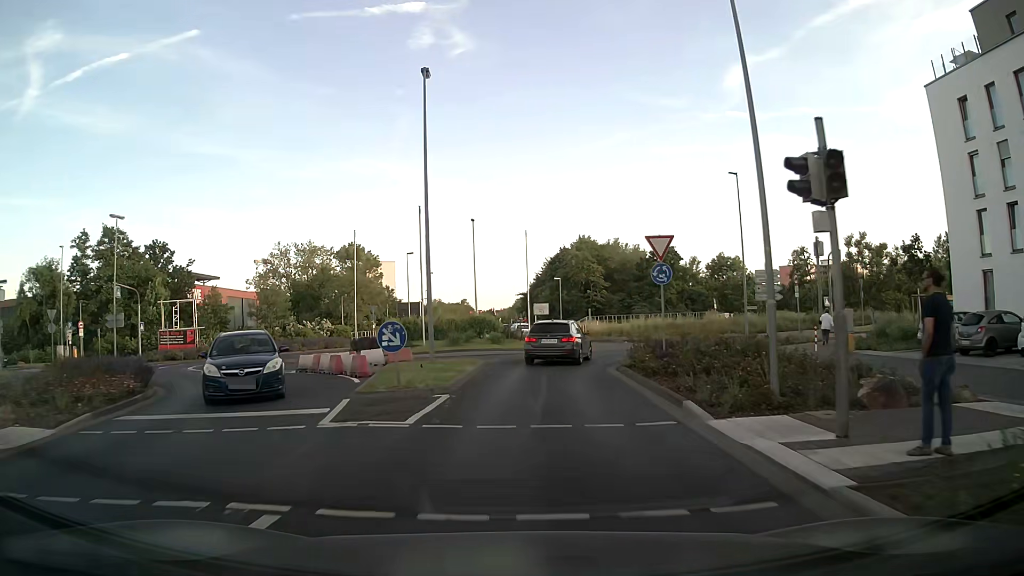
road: secondary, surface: asphalt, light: Day
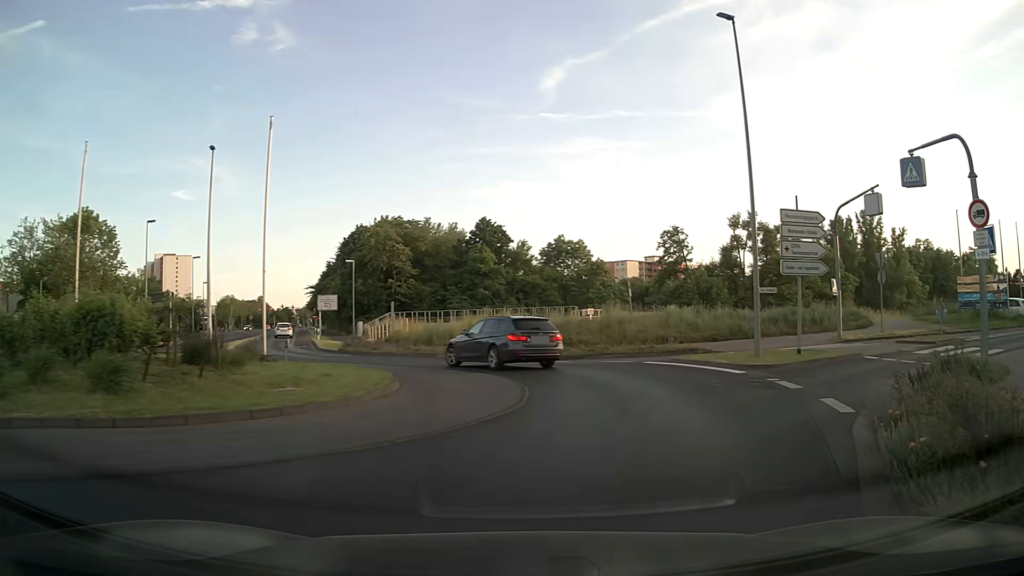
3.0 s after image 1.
(+1.7, +23.8) m; +16°
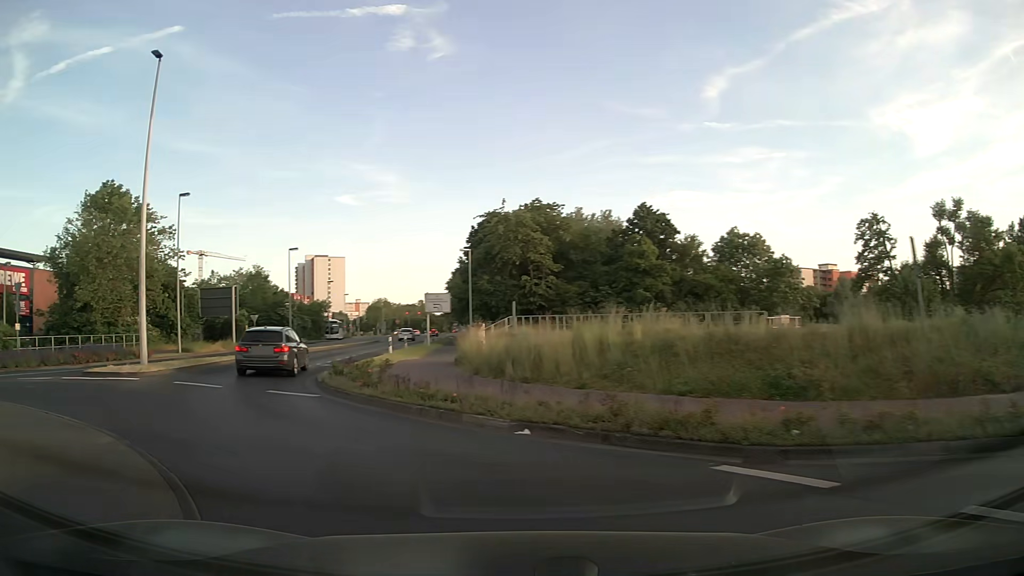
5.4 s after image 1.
(+1.0, +16.4) m; -12°
(-3, +10) (-7, +18) (-10, +28) (-11, +38) (-12, +48) (-13, +58) (-14, +68) (-15, +78) (-16, +88) (-17, +98) m
